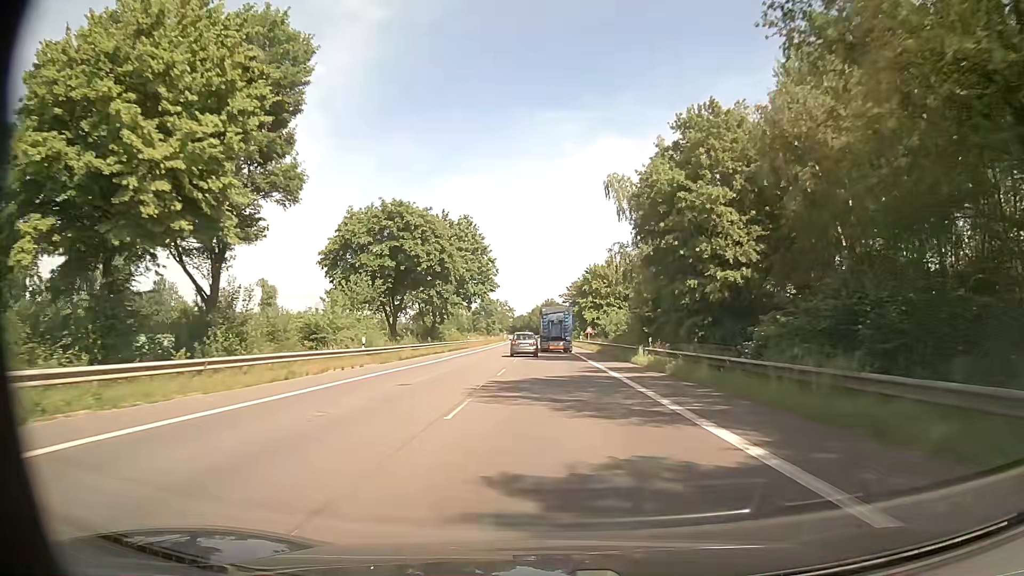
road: secondary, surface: asphalt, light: Day
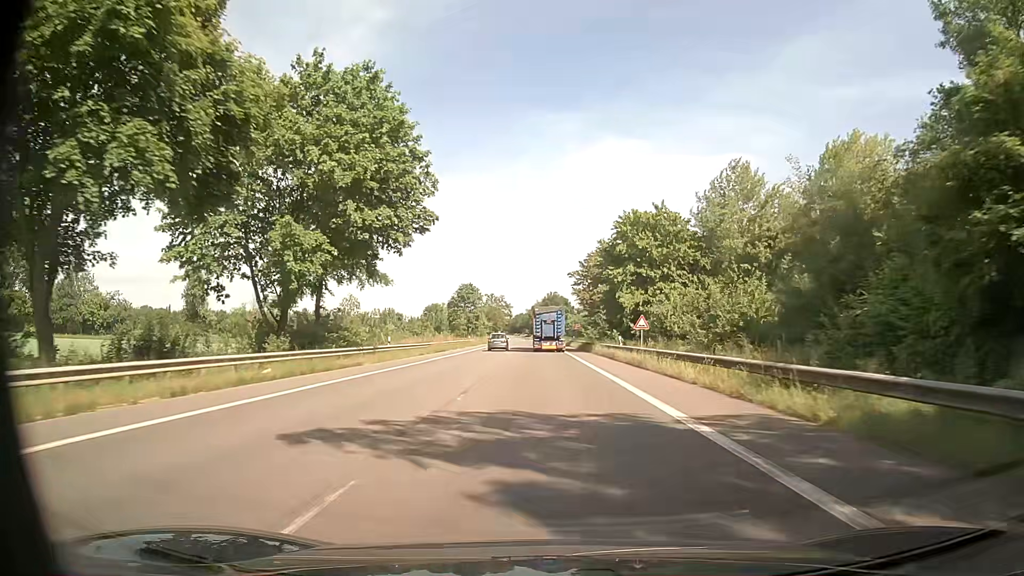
(+0.1, +44.6) m; 0°
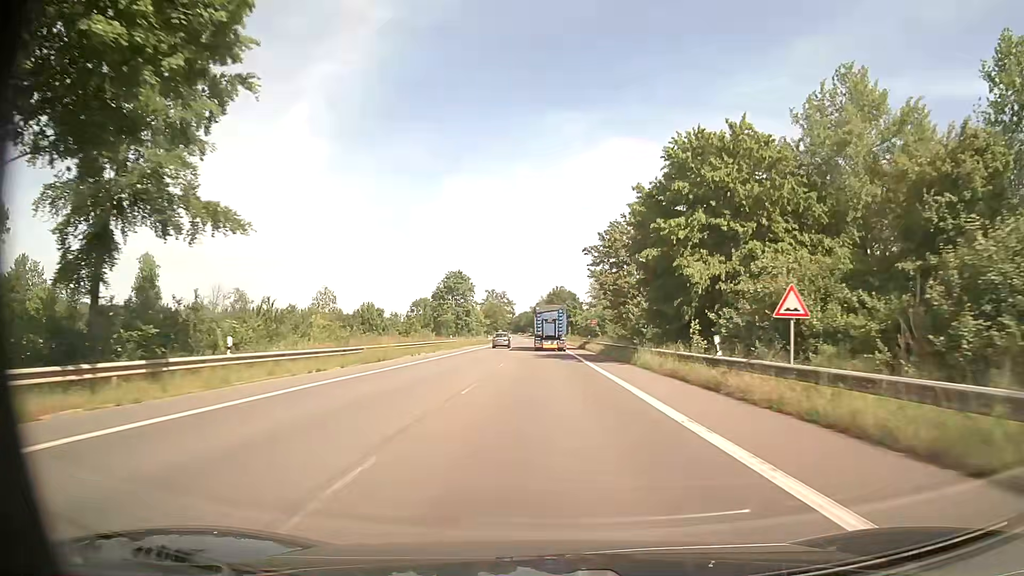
(0.0, +22.8) m; 0°
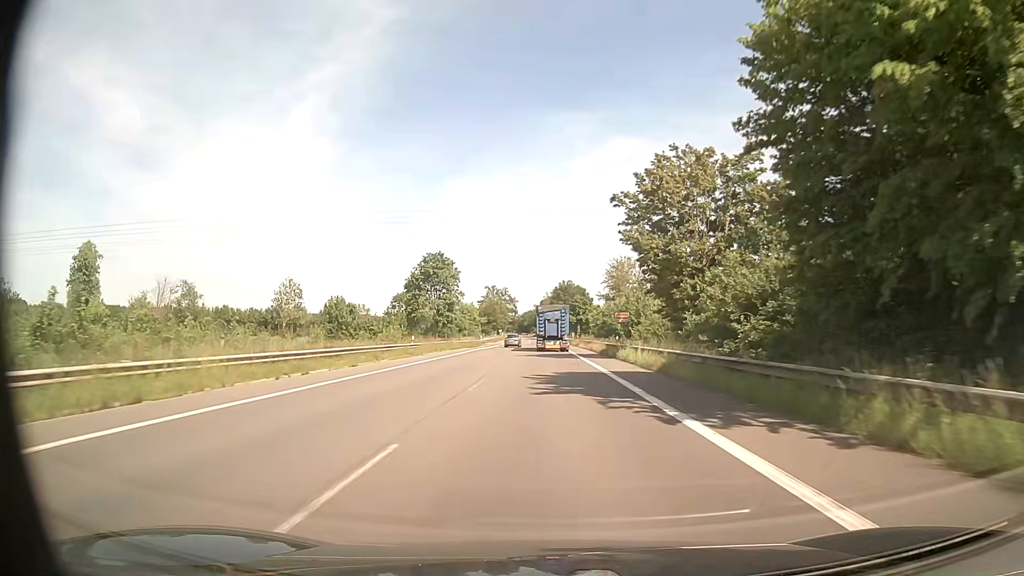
(-0.2, +23.1) m; -1°
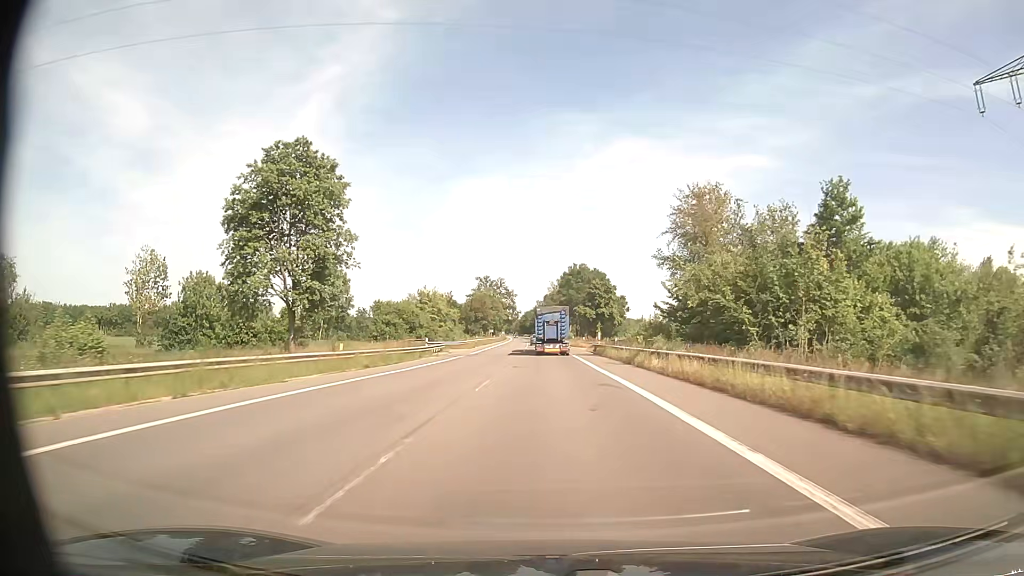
(-0.1, +47.3) m; 0°
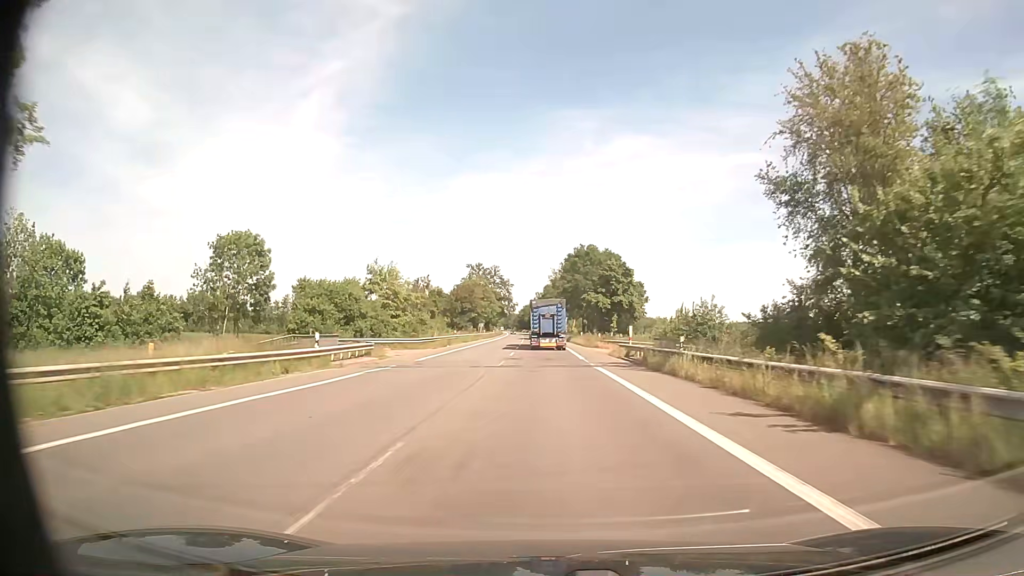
(0.0, +24.3) m; 0°
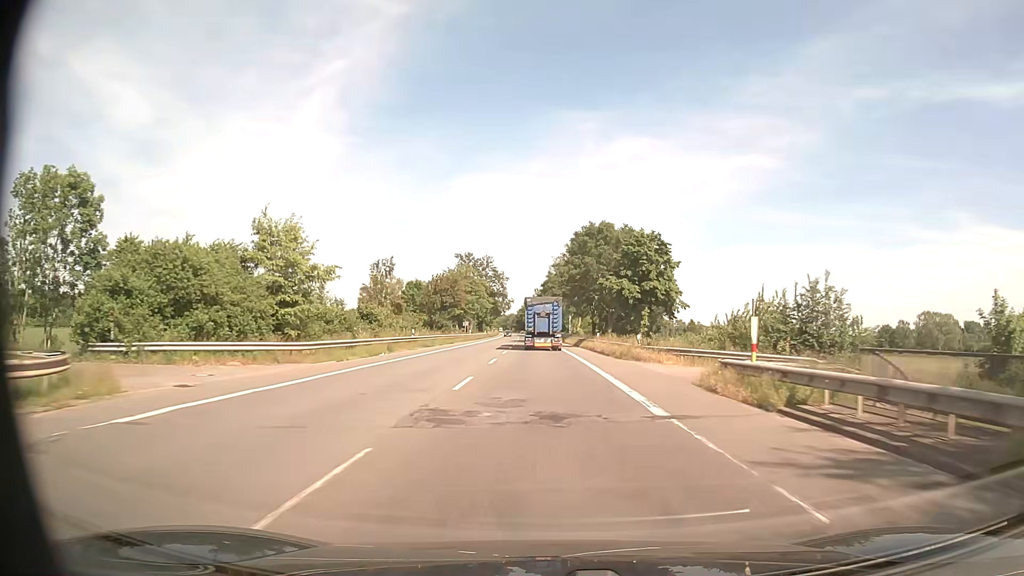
(-0.1, +24.7) m; 0°
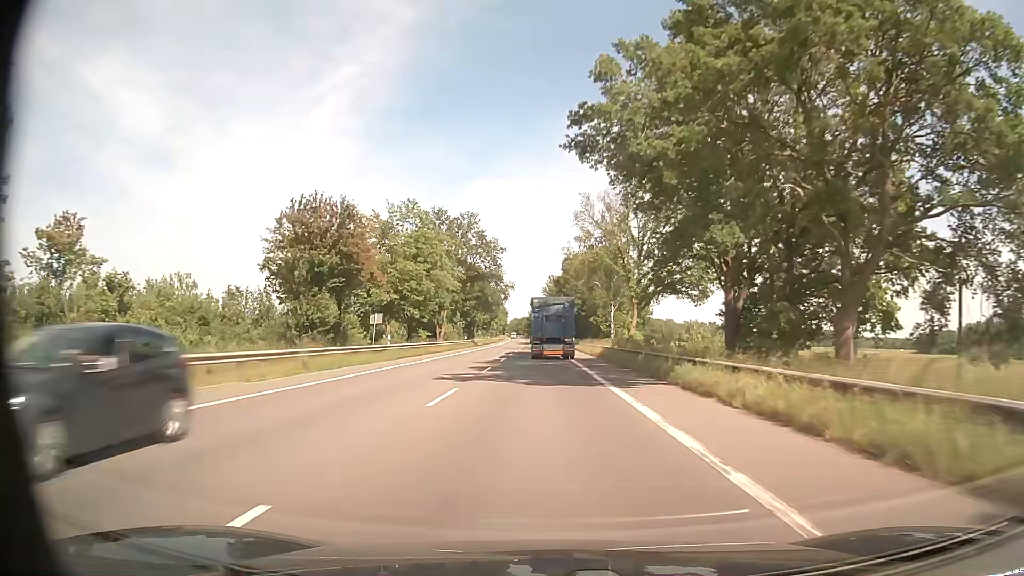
(-1.1, +62.4) m; -1°
(0, +10) (0, +20) (0, +30) (0, +40) (0, +50) (-1, +60) (-1, +70) (-1, +80) (-1, +90) (-1, +100) m
